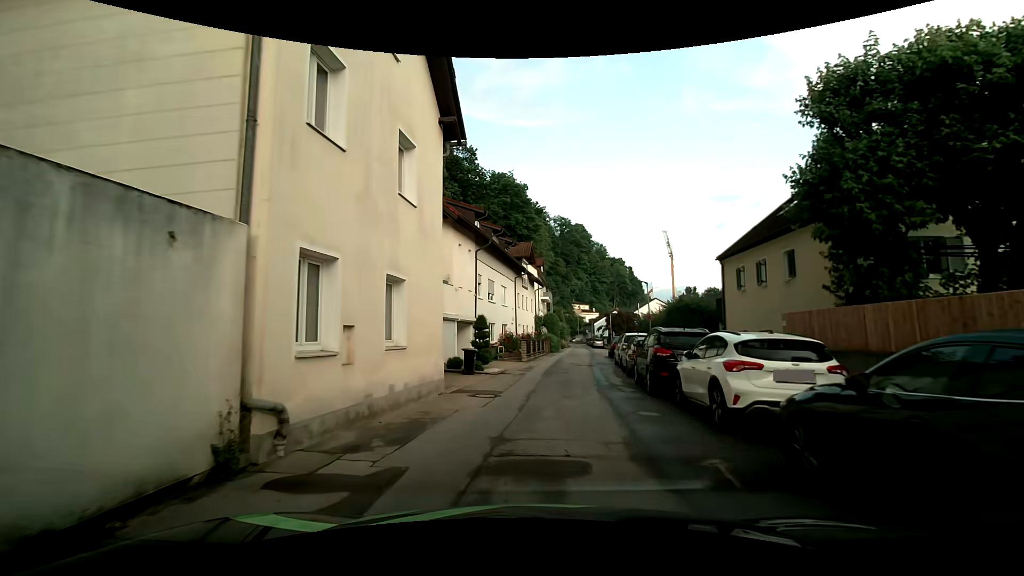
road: residential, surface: asphalt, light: Day
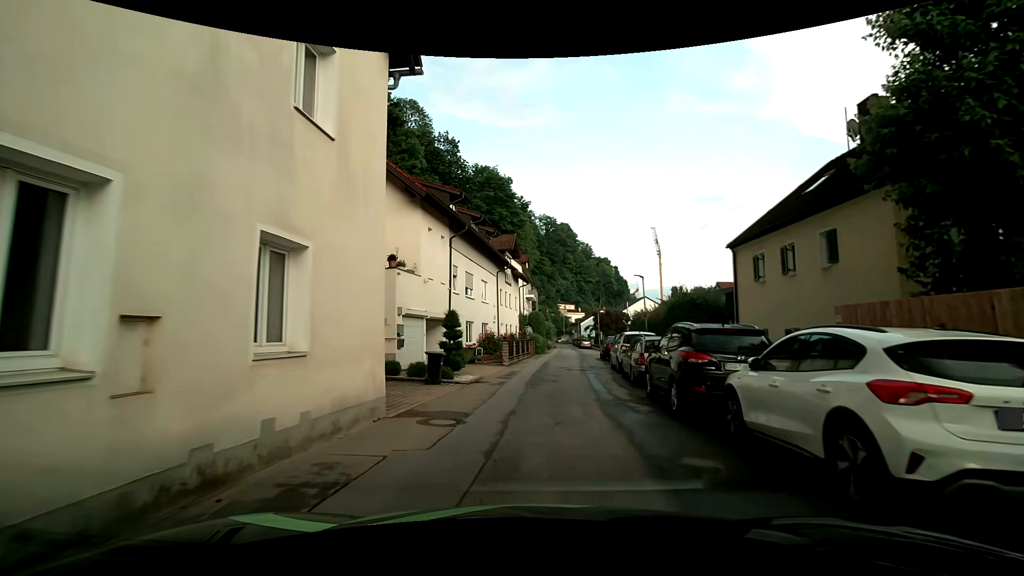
(0.0, +3.7) m; +1°
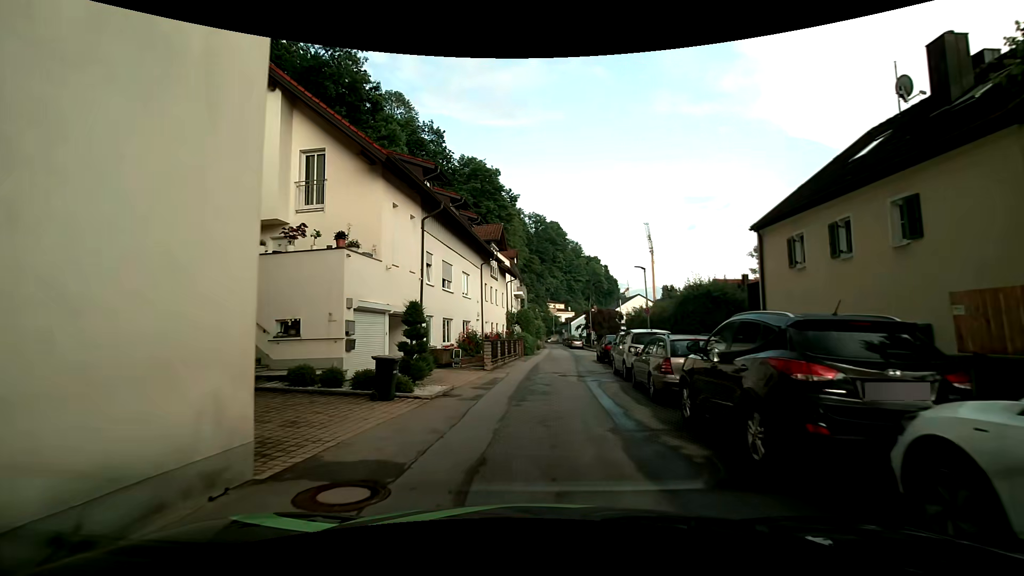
(+0.1, +3.8) m; +2°
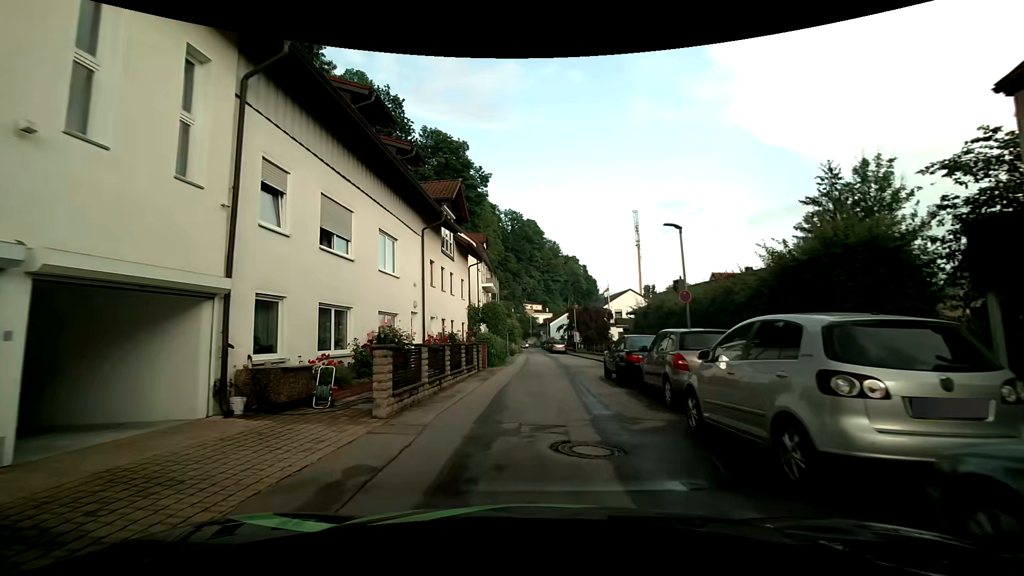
(+0.1, +11.3) m; 0°
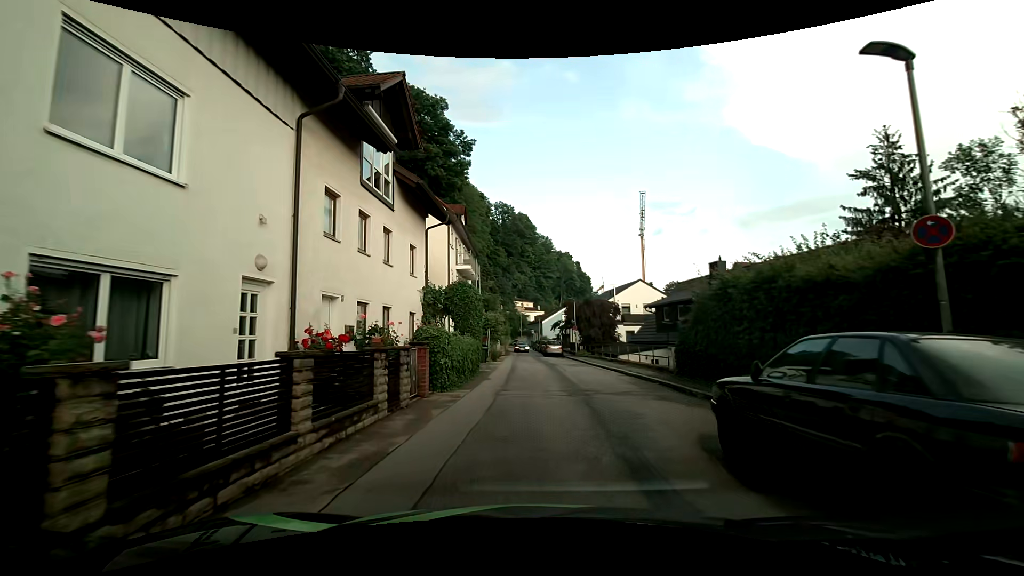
(+0.3, +11.0) m; +2°
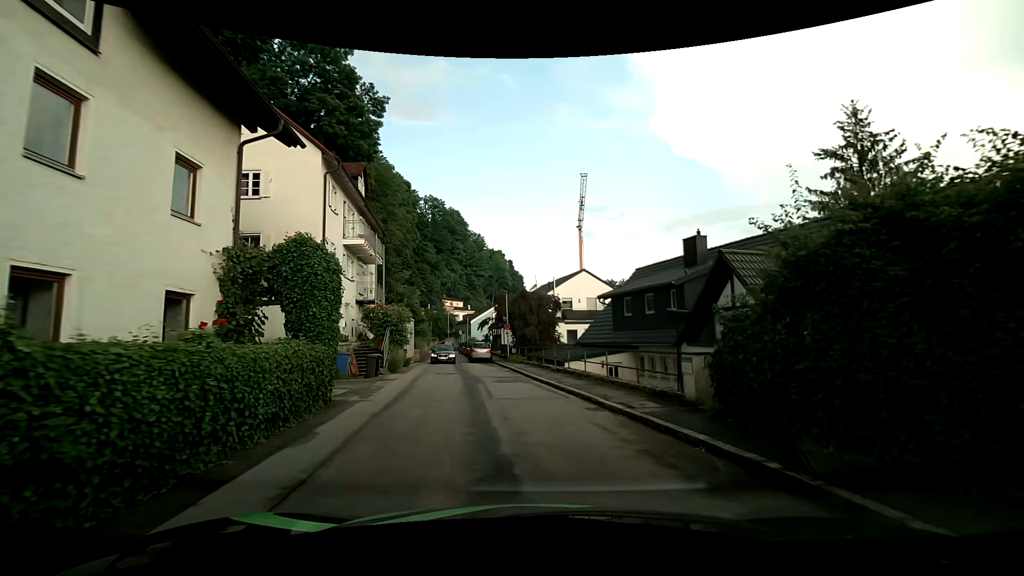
(+0.5, +9.2) m; +9°
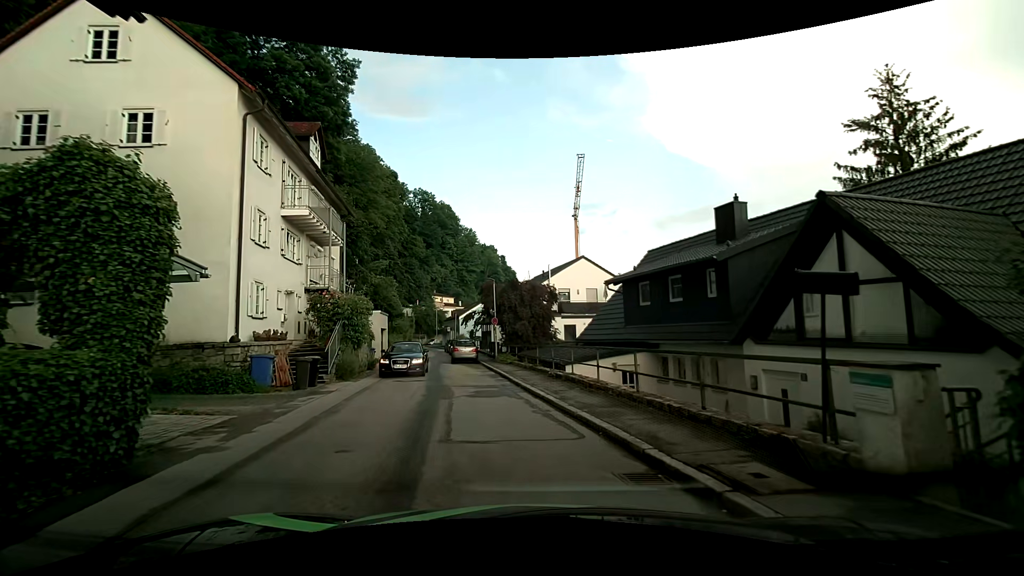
(0.0, +5.4) m; +1°
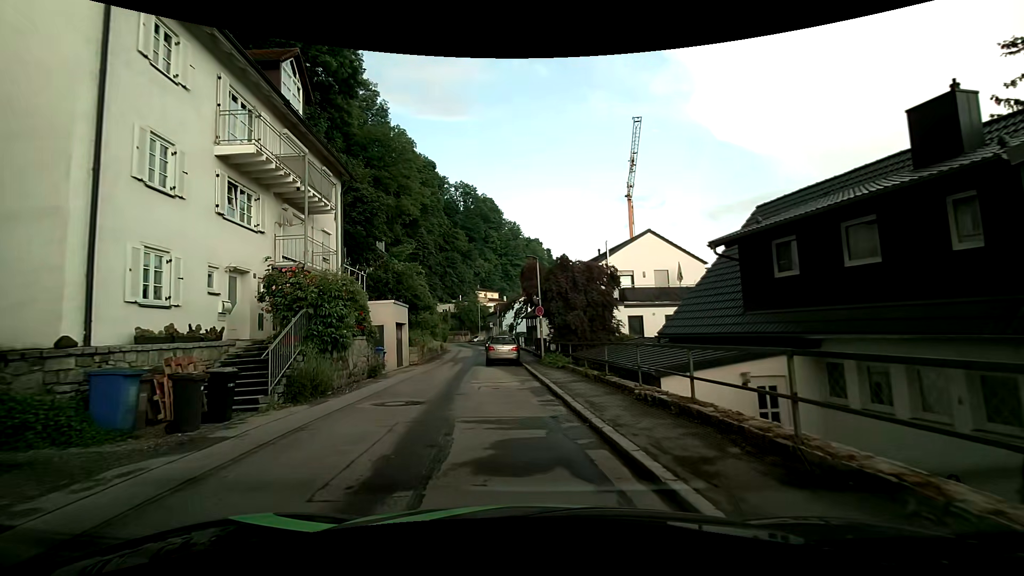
(-0.3, +7.2) m; -5°
(-1, +10) (-3, +20) (-5, +30) (-6, +40) (-7, +49) (-8, +59) (-9, +69) (-11, +79) (-14, +89) (-15, +99) m
